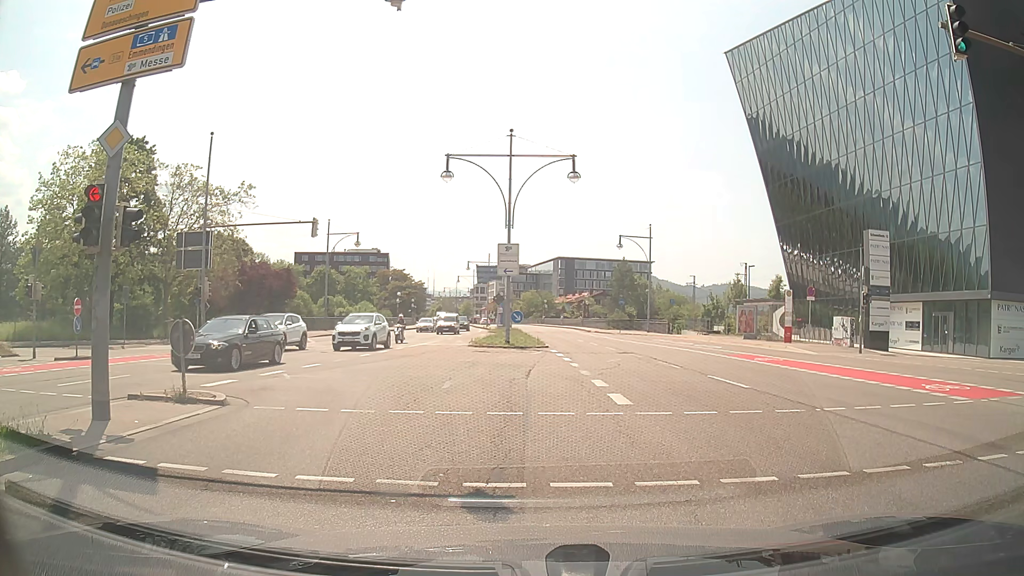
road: primary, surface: asphalt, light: Day
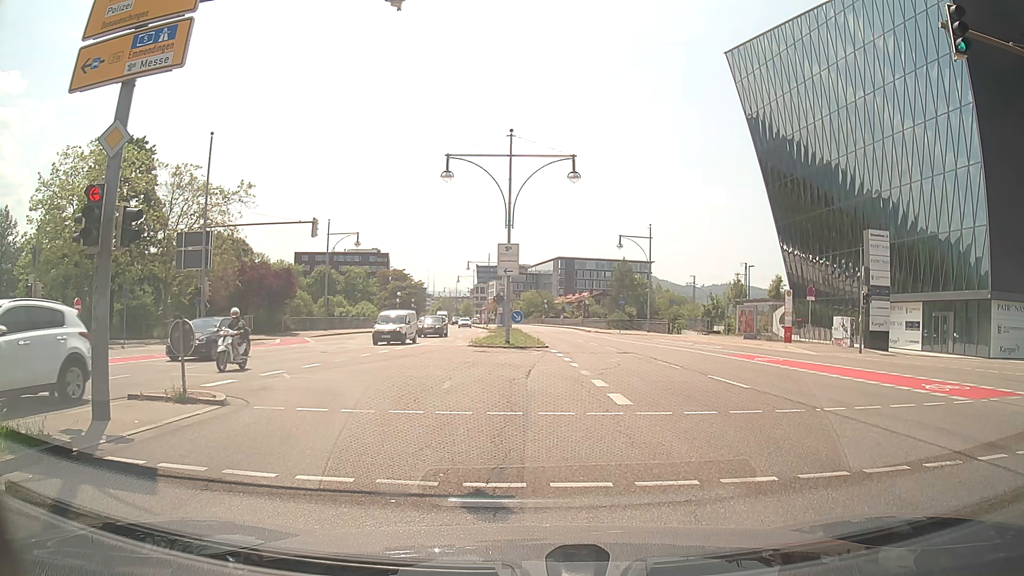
(0.0, 0.0) m; 0°
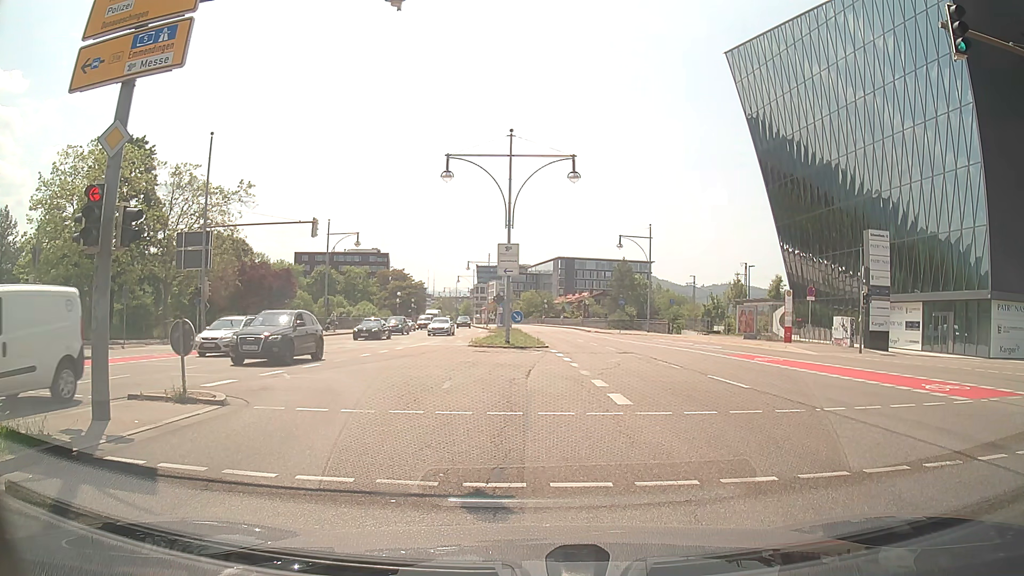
(0.0, 0.0) m; 0°
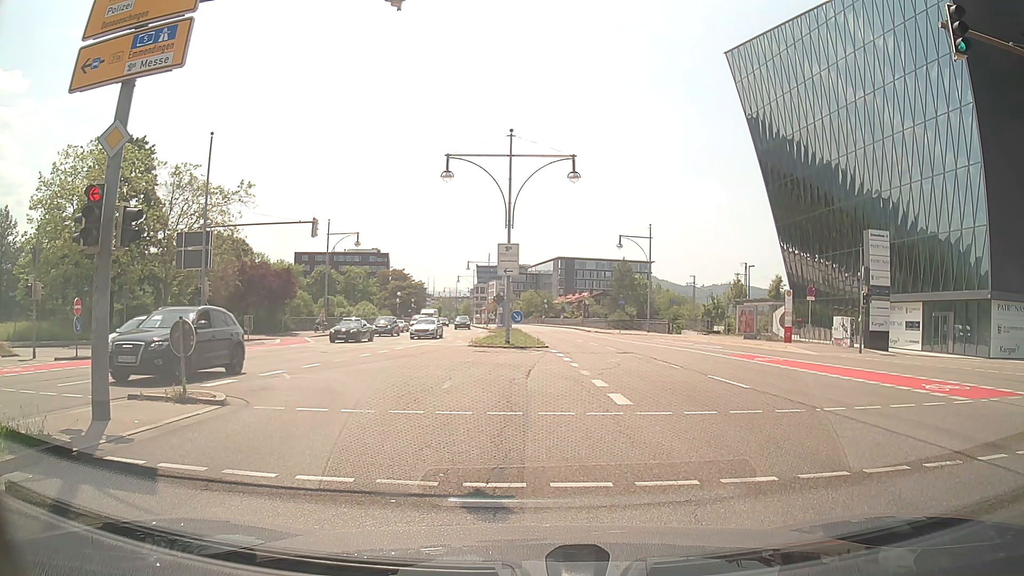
(0.0, 0.0) m; 0°
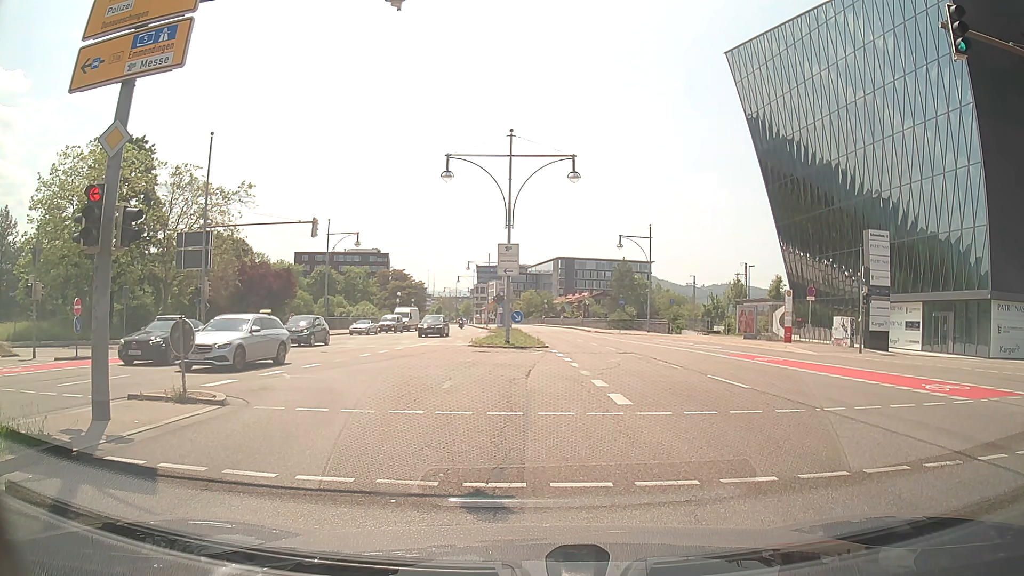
(0.0, 0.0) m; 0°
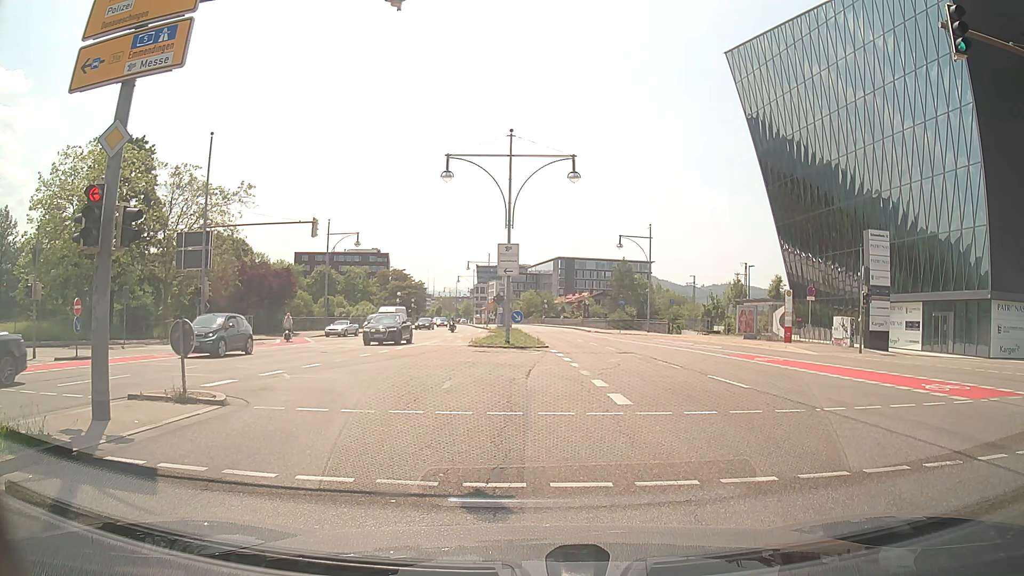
(0.0, 0.0) m; 0°
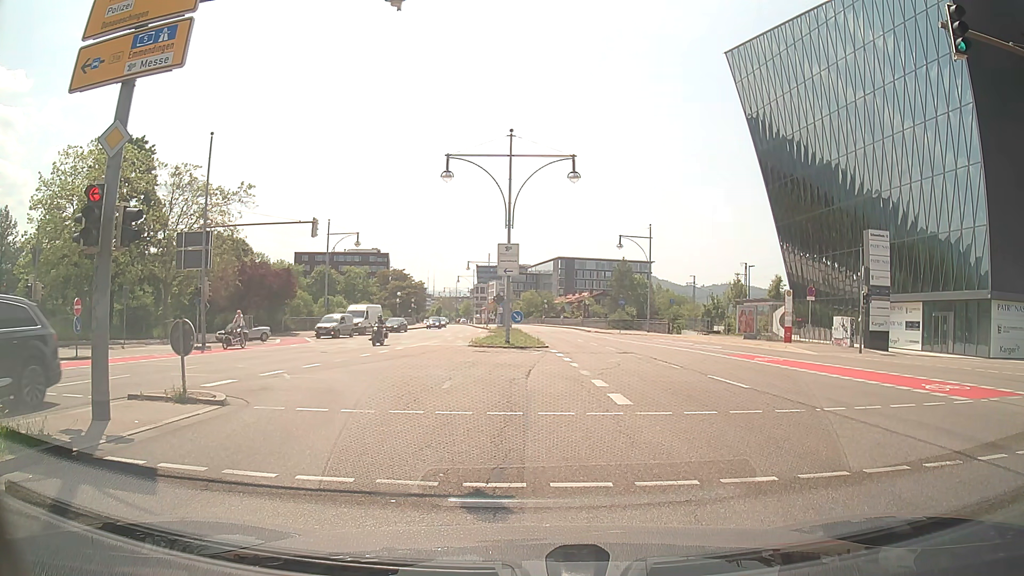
(0.0, 0.0) m; 0°
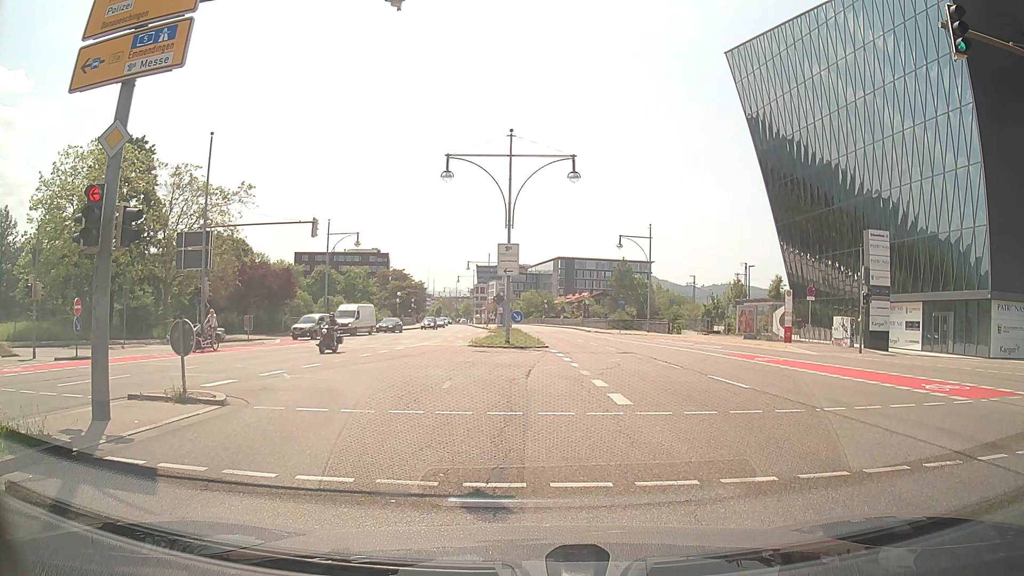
(0.0, 0.0) m; 0°
(0, +10) (-2, +20) (-9, +26) (-19, +28) (-29, +27) (-39, +27) (-49, +26) (-59, +25) (-69, +24) (-79, +24) m
